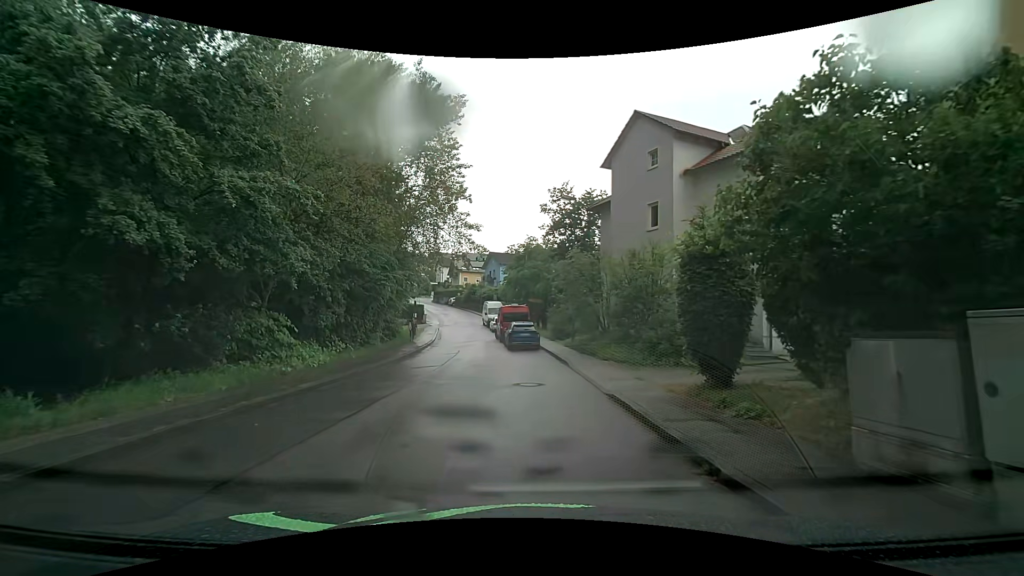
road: residential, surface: asphalt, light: Day
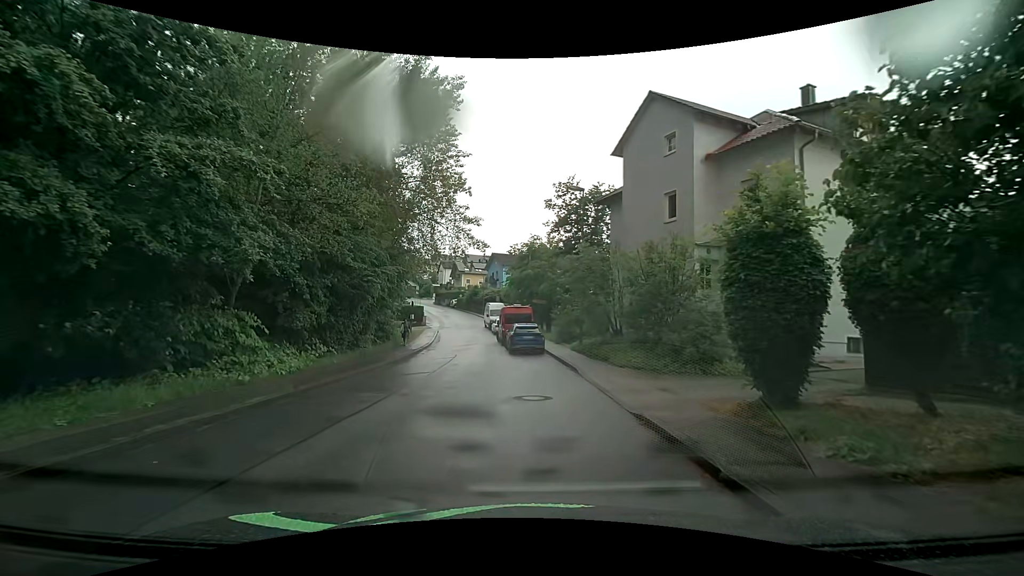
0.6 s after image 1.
(0.0, +2.2) m; +1°
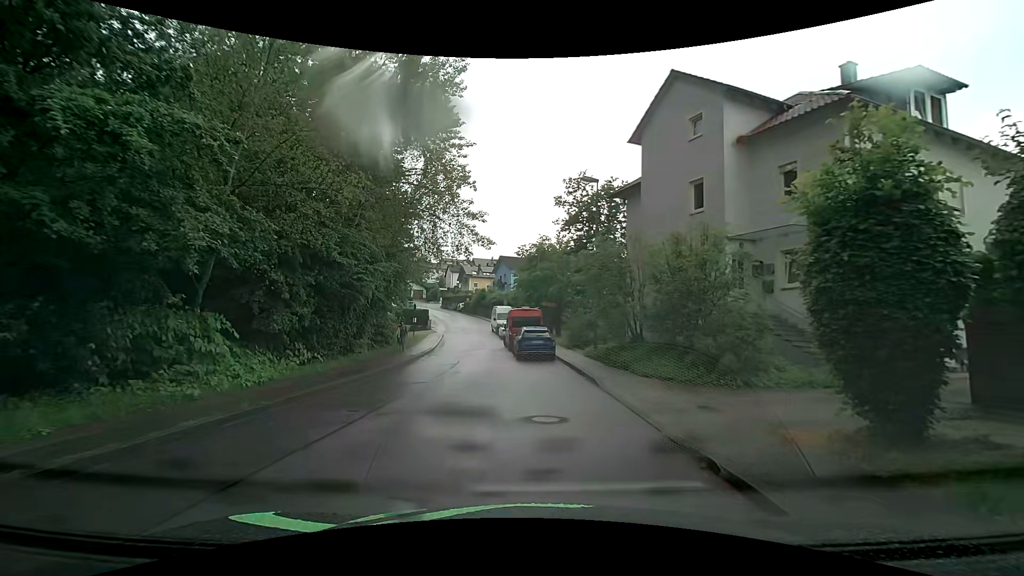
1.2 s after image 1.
(0.0, +2.1) m; -2°
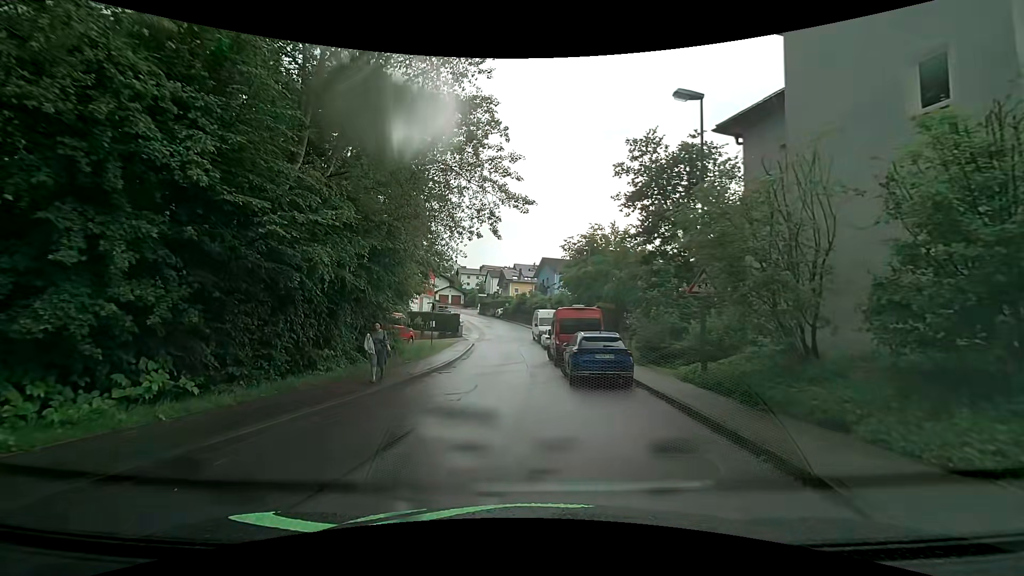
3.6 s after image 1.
(-0.2, +8.4) m; -4°
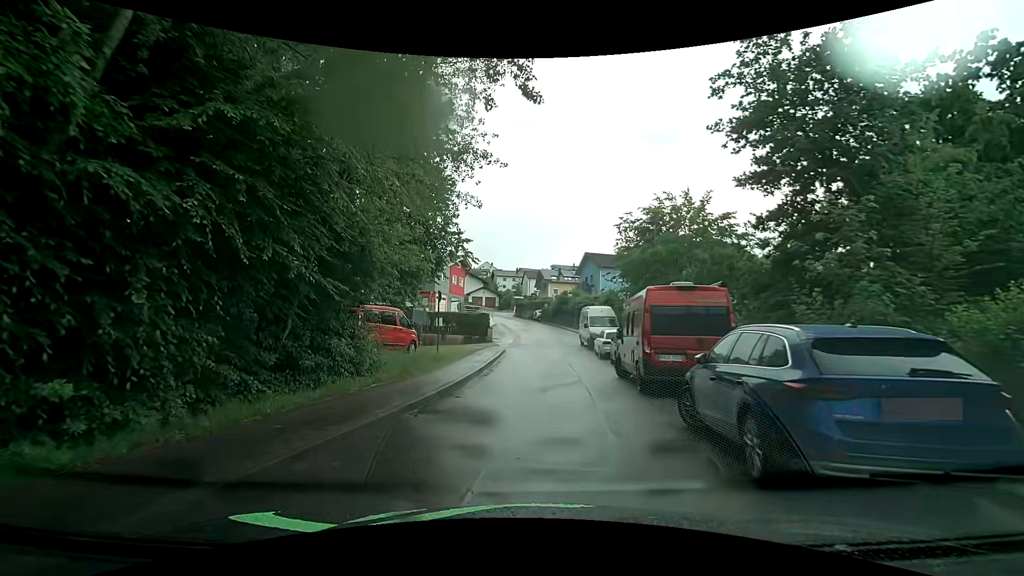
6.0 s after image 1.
(-0.3, +9.4) m; -5°
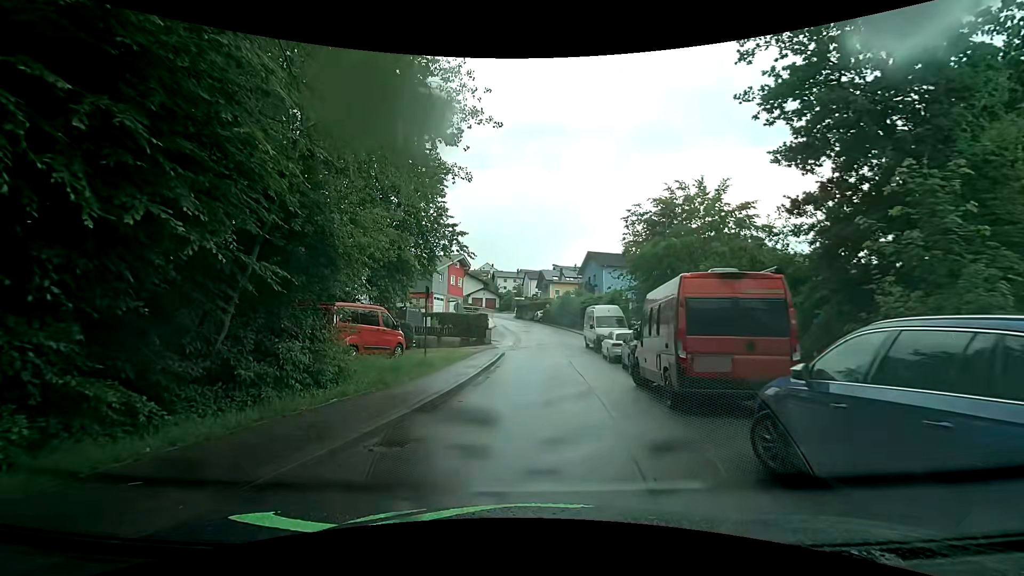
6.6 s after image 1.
(+0.1, +2.5) m; +1°
